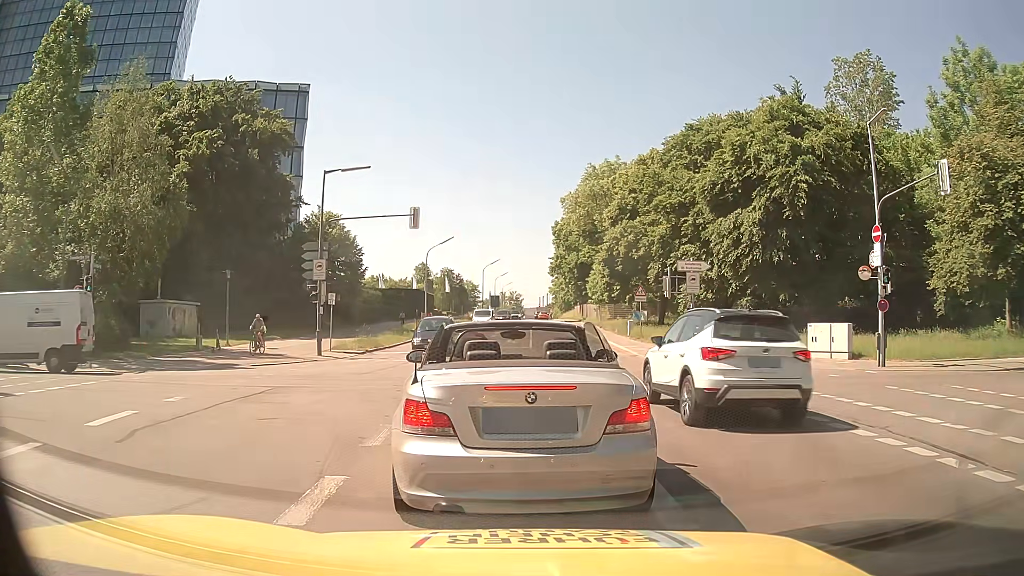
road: secondary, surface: asphalt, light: Day
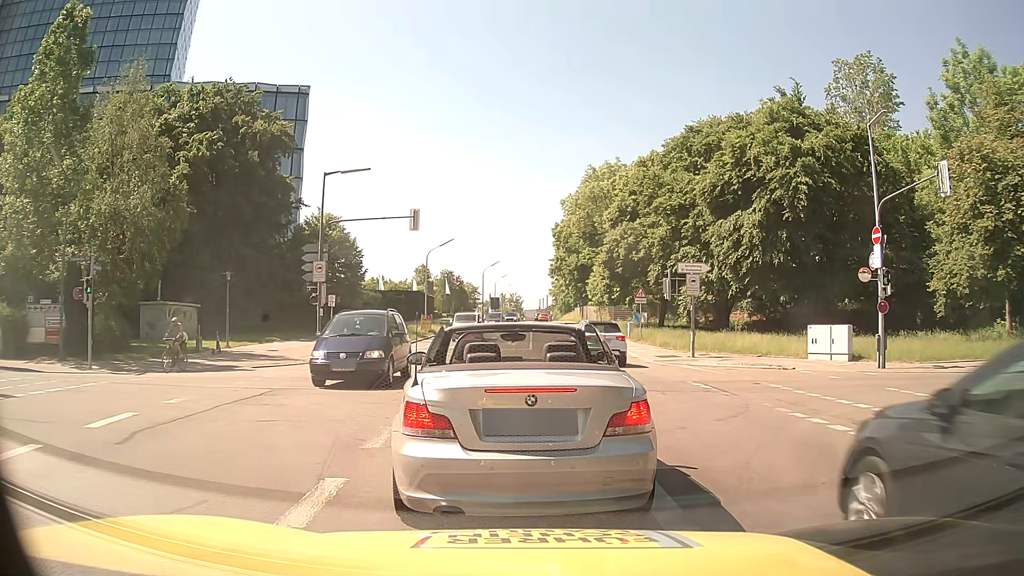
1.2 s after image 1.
(0.0, +0.1) m; 0°
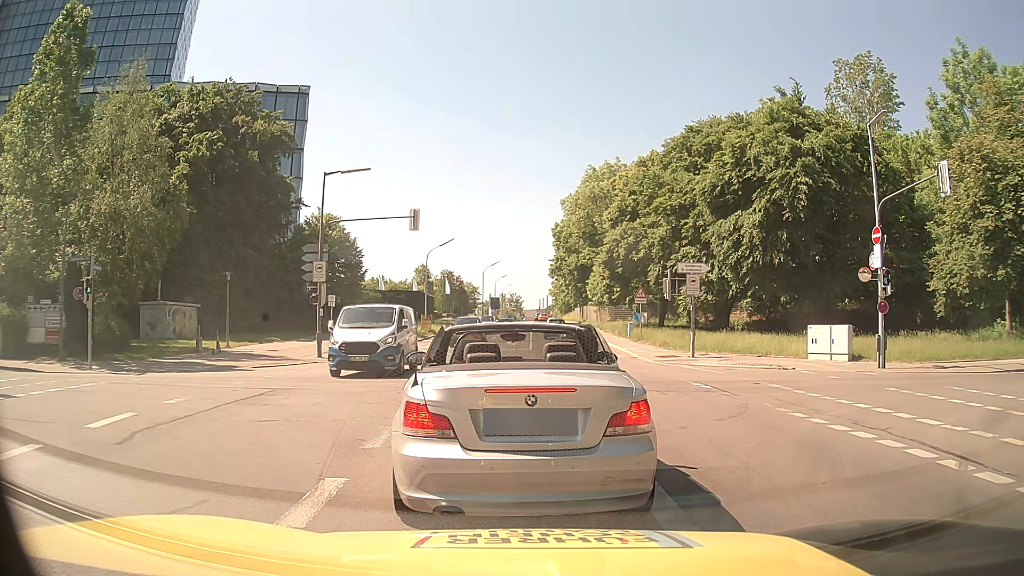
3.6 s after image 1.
(0.0, 0.0) m; 0°
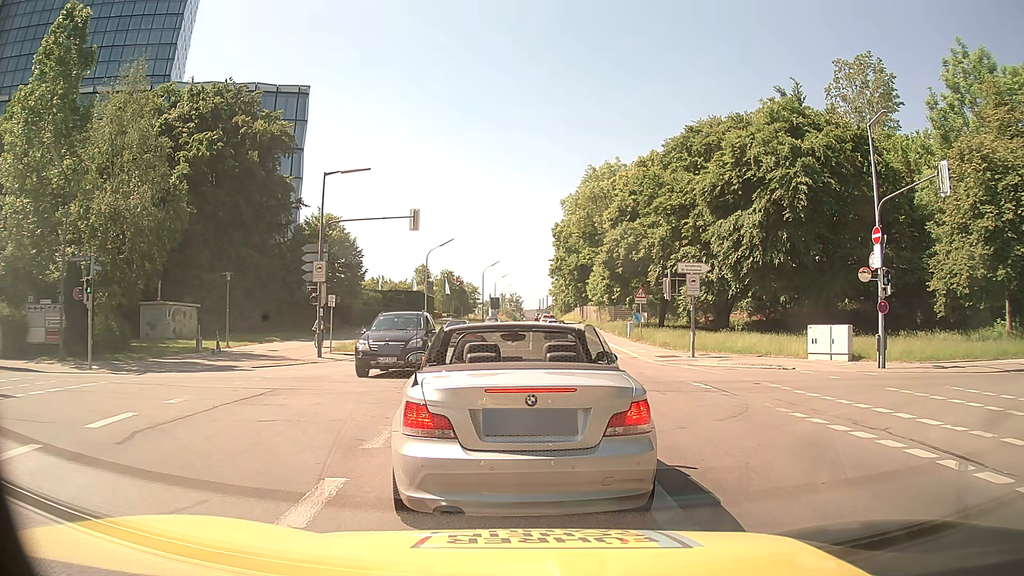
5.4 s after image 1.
(0.0, 0.0) m; 0°
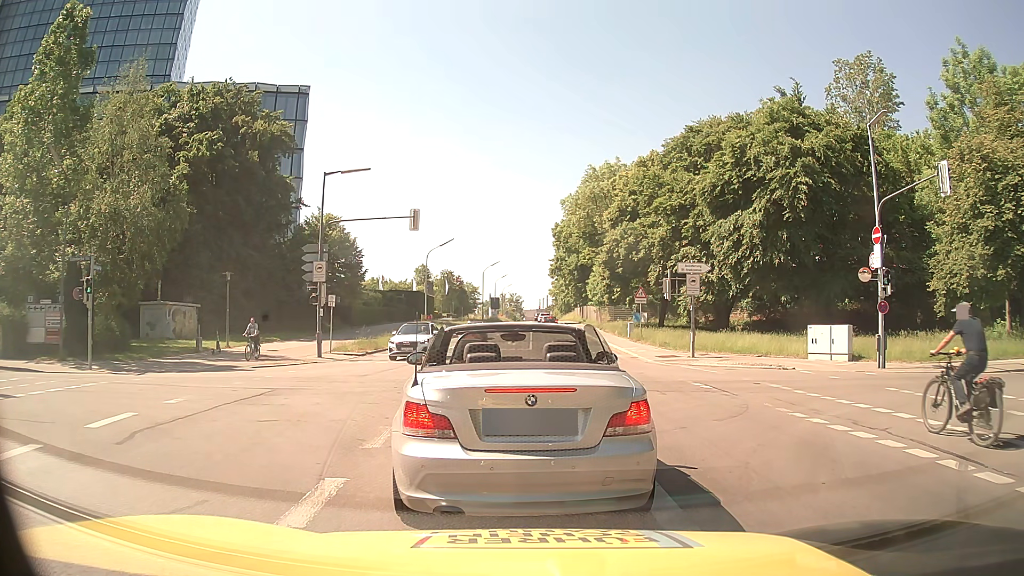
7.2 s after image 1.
(0.0, 0.0) m; 0°
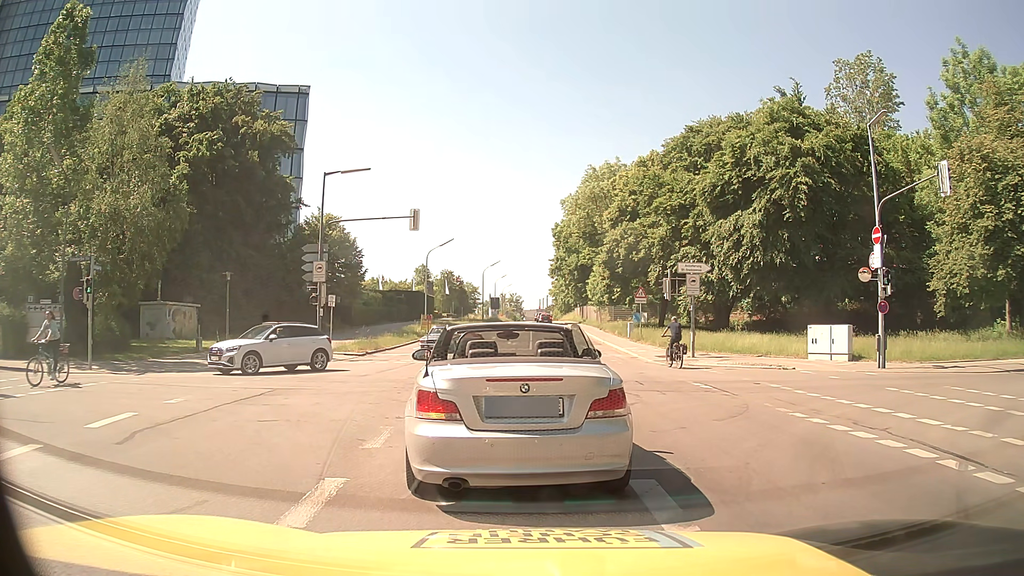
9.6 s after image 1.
(0.0, 0.0) m; 0°
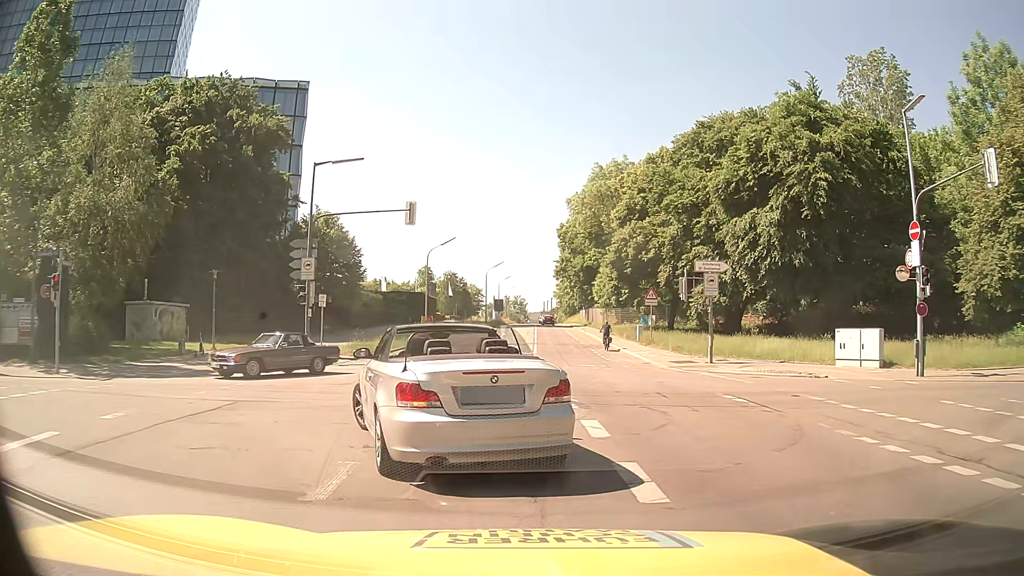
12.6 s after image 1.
(0.0, +2.3) m; +2°
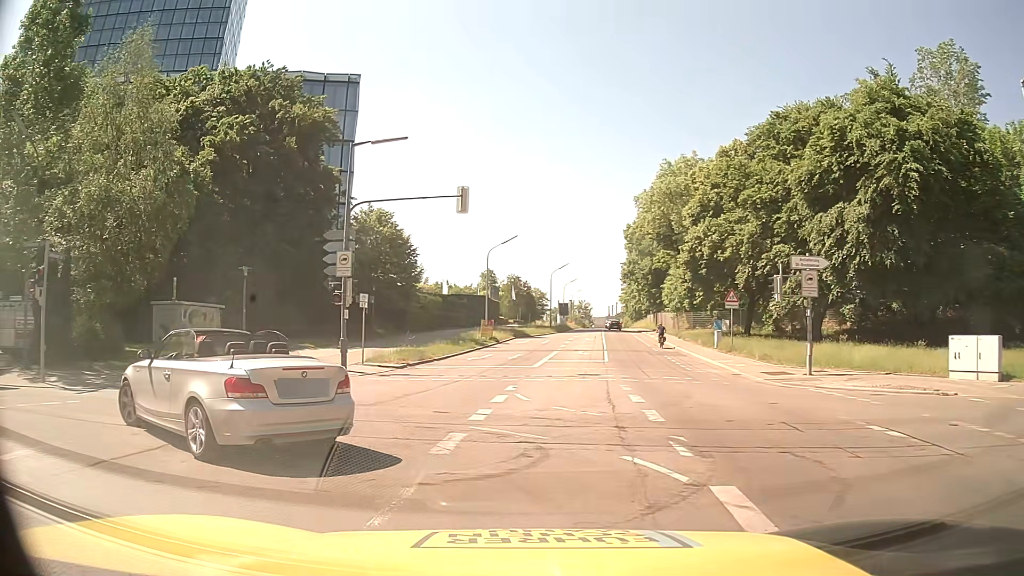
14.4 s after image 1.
(-0.1, +4.0) m; -7°
(-4, +9) (-13, +13) (-23, +13) (-32, +9) (-39, +2) (-45, -6) (-51, -14) (-56, -23) (-61, -32) (-66, -40) m
